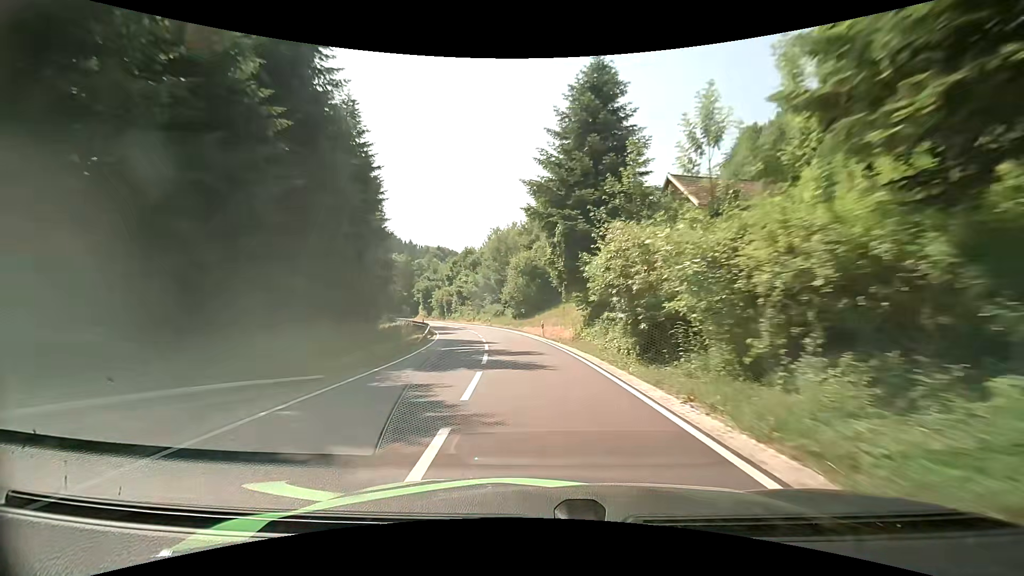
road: secondary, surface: asphalt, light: Day
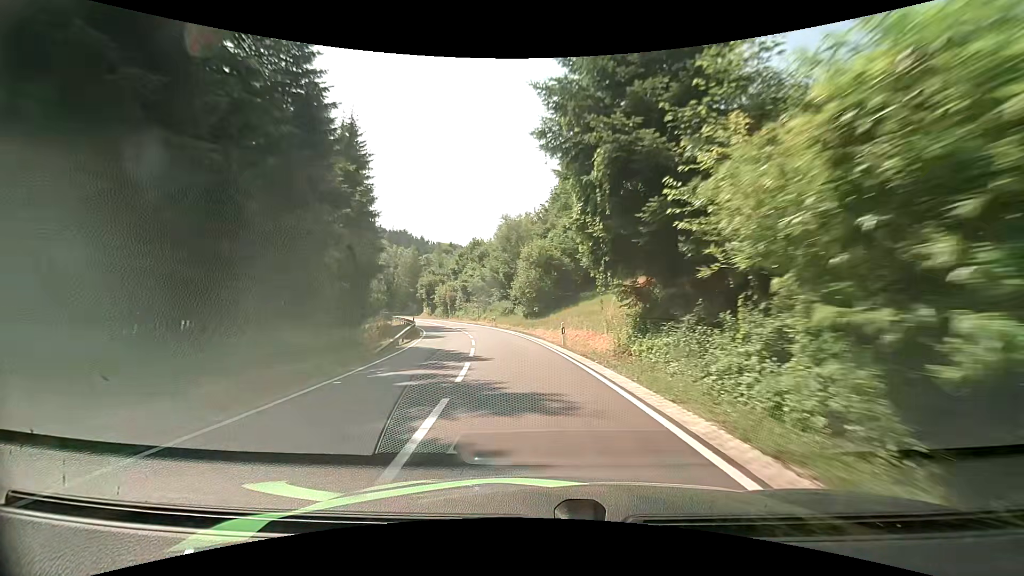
(-0.2, +10.1) m; -2°
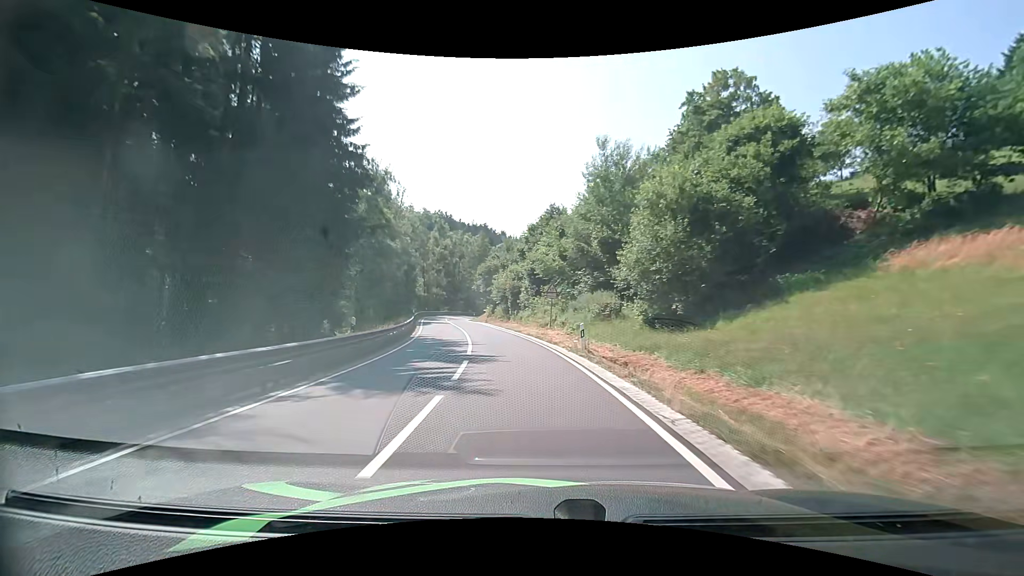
(-1.8, +30.0) m; -8°
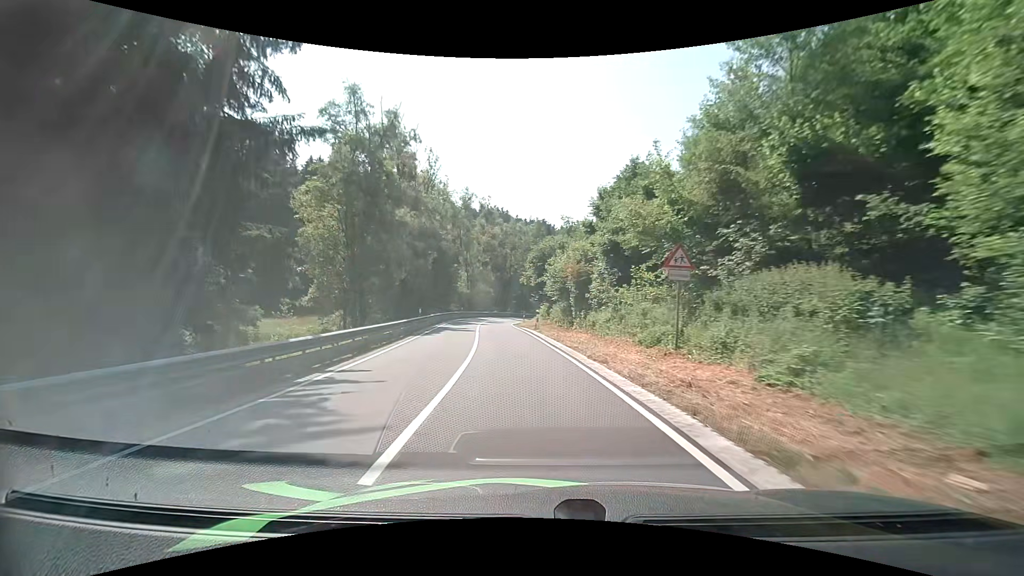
(-1.1, +18.9) m; -7°
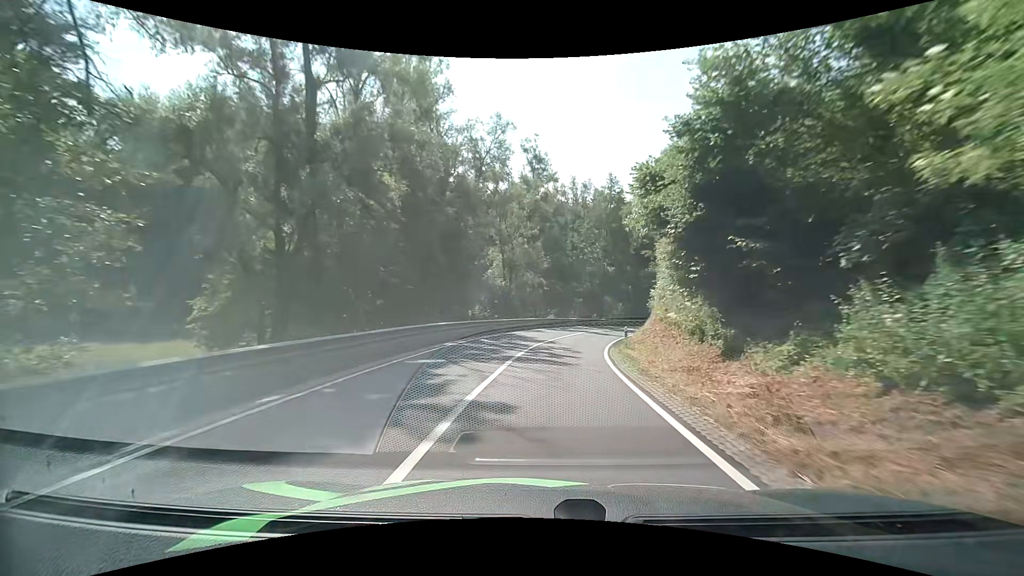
(-3.1, +35.3) m; -7°
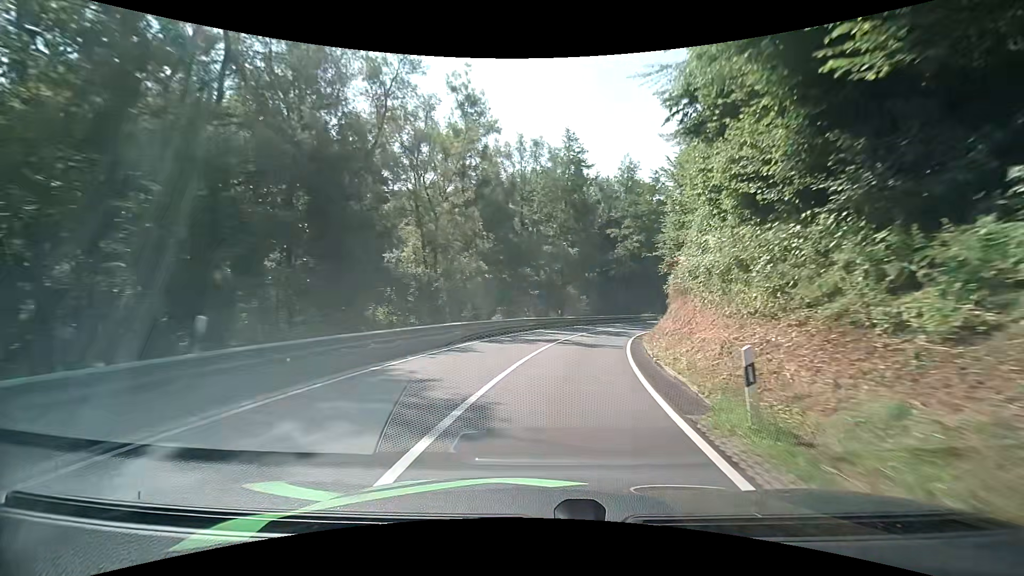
(+0.5, +17.0) m; +5°
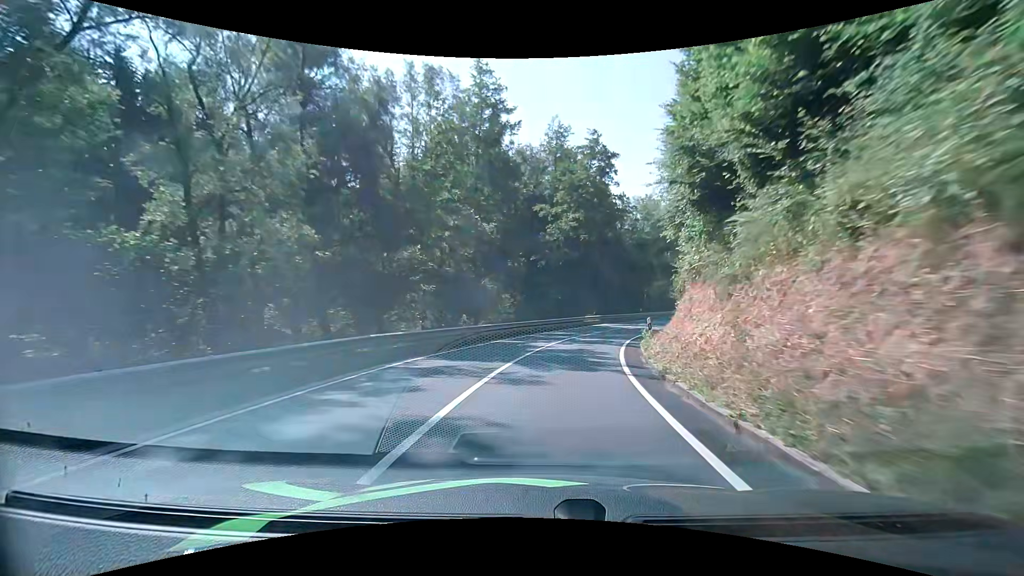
(+1.2, +16.9) m; +9°
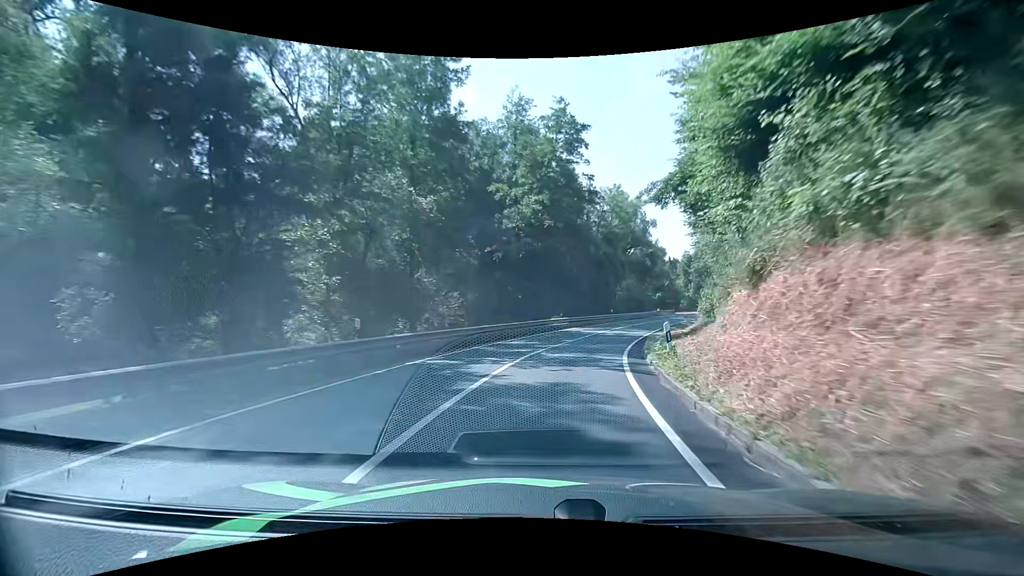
(+0.2, +8.5) m; +4°
(+1, +10) (+2, +20) (+5, +30) (+8, +39) (+11, +48) (+15, +58) (+19, +67) (+23, +76) (+28, +85) (+32, +94) m
